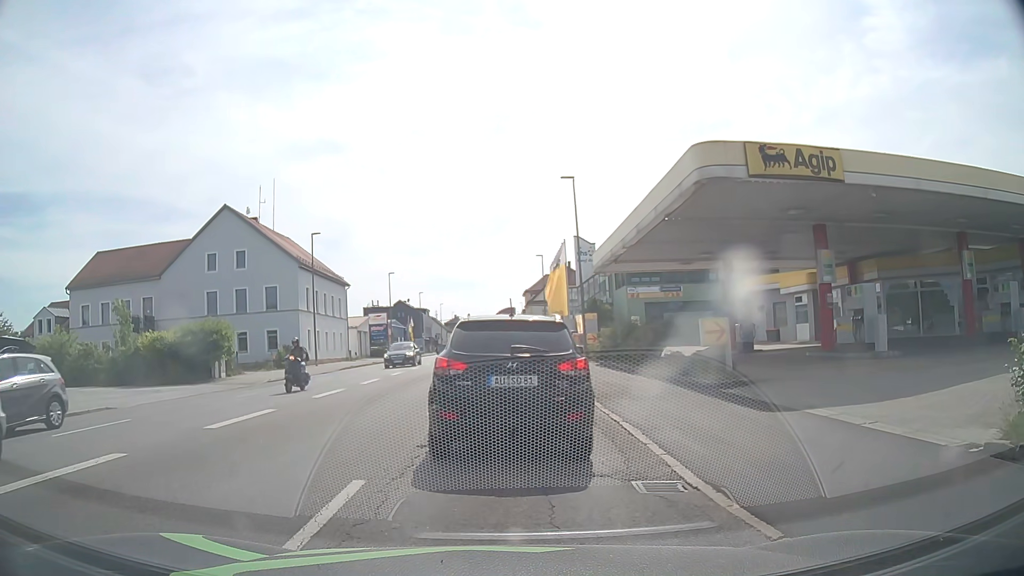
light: Day
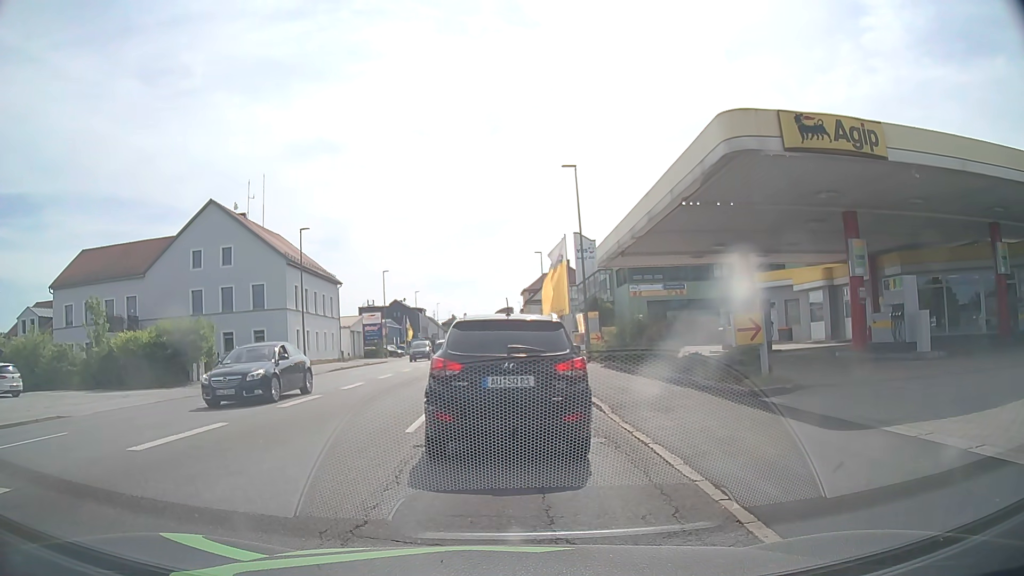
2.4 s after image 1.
(-0.1, +2.3) m; -2°
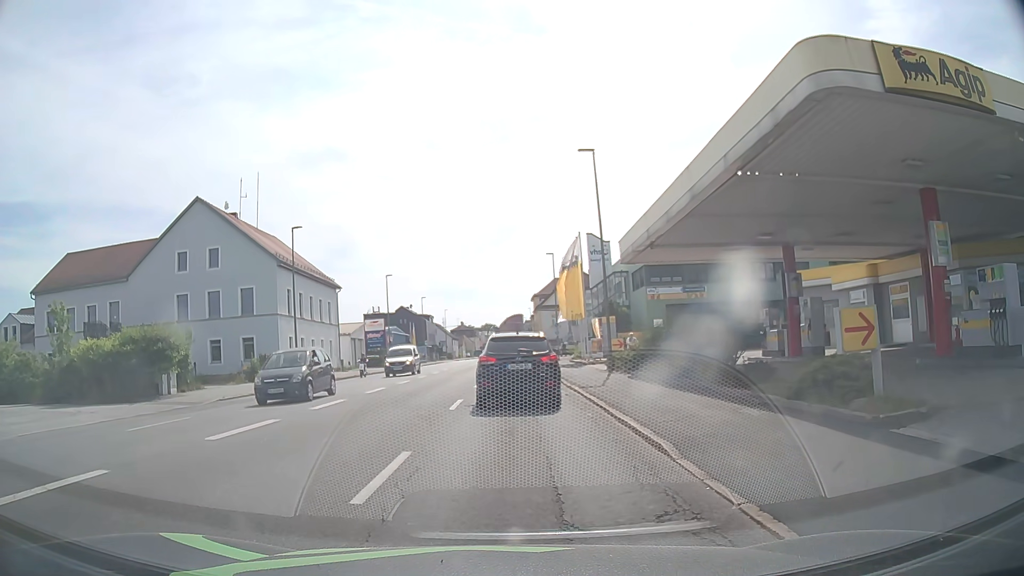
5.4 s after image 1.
(0.0, +4.4) m; -1°
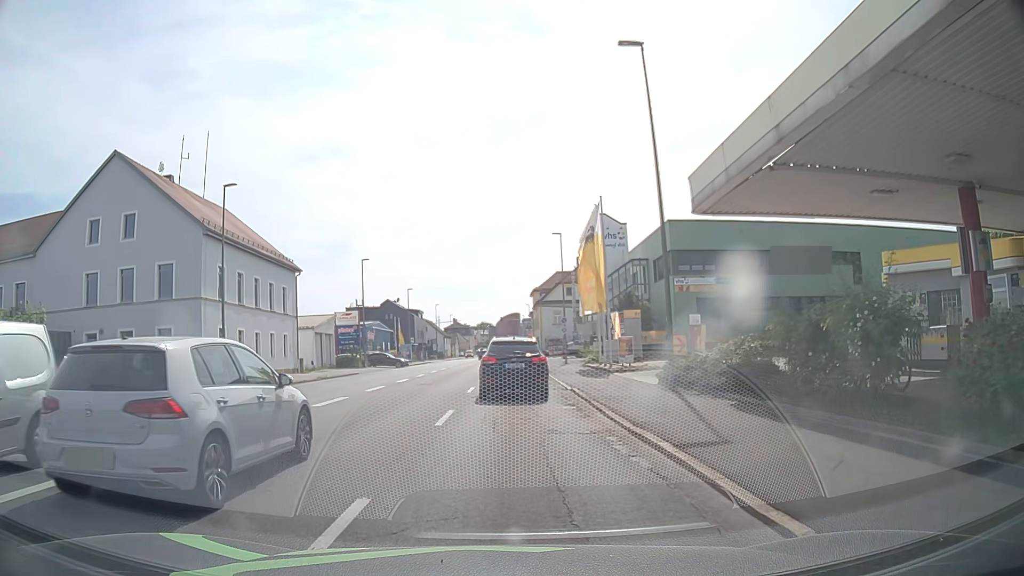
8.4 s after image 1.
(+0.3, +12.2) m; +2°
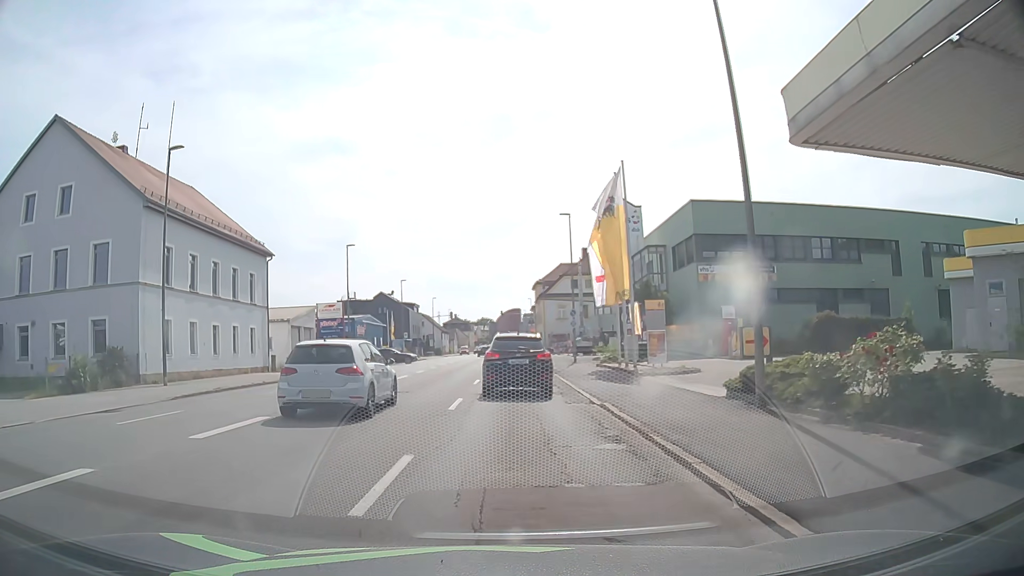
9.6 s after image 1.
(0.0, +6.7) m; 0°
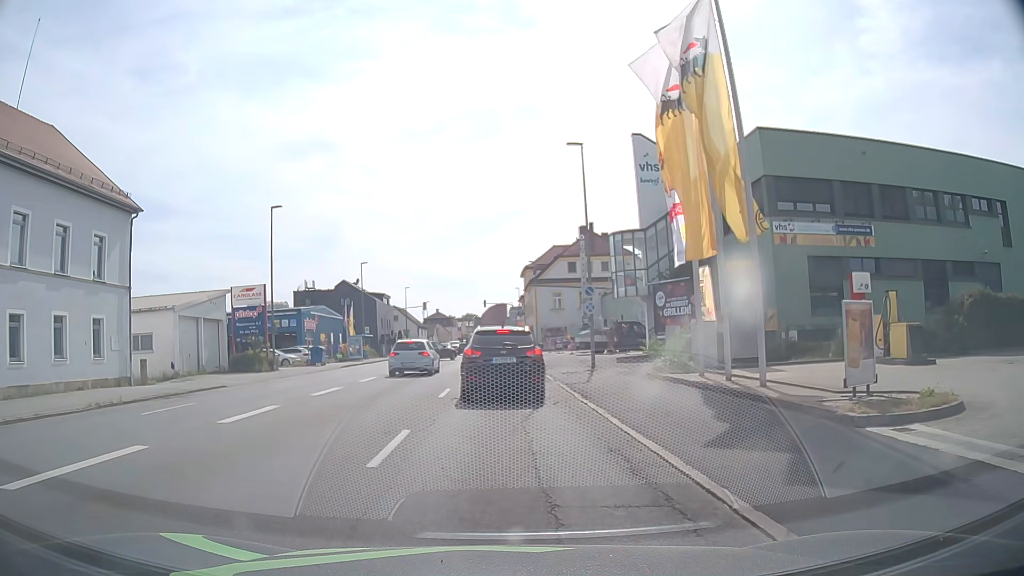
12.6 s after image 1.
(+0.1, +16.1) m; +1°
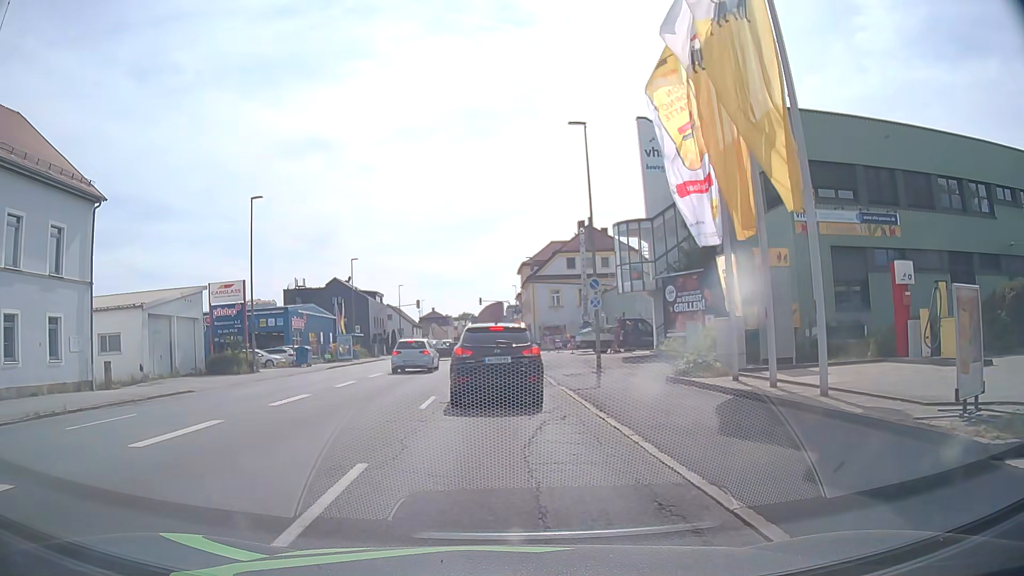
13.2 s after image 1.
(0.0, +2.9) m; -1°
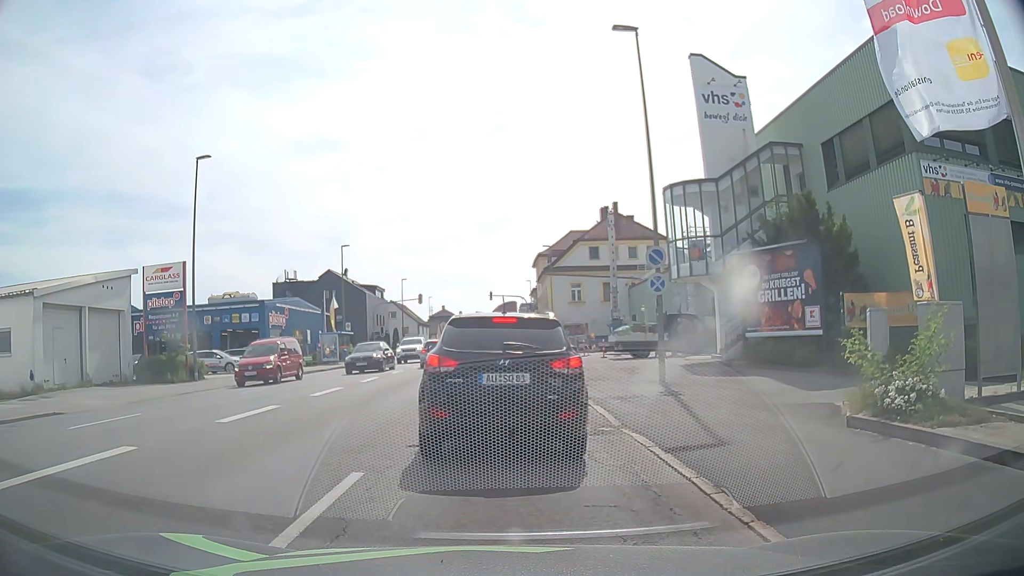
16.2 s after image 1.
(+0.1, +9.0) m; 0°
